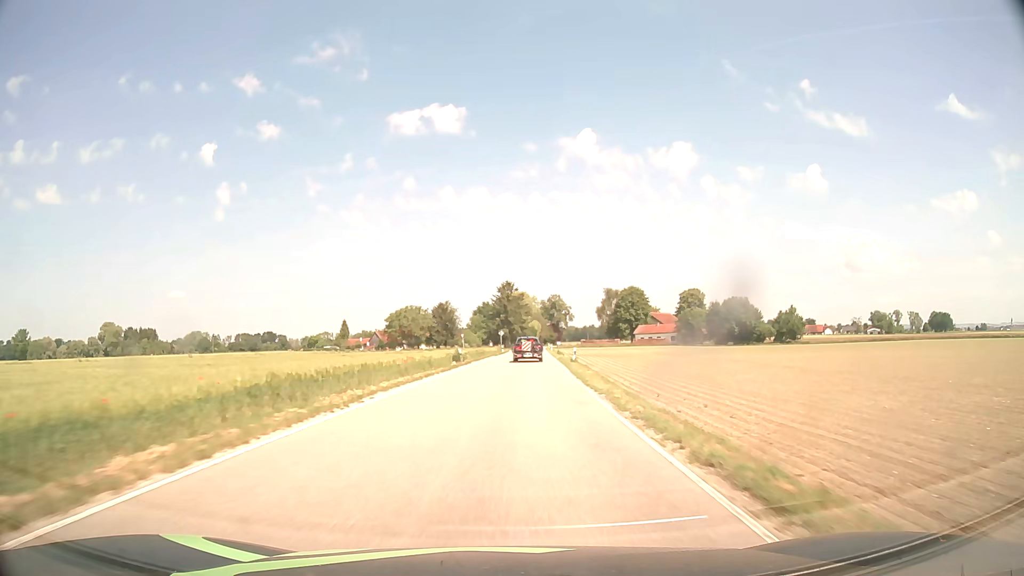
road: secondary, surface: asphalt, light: Day
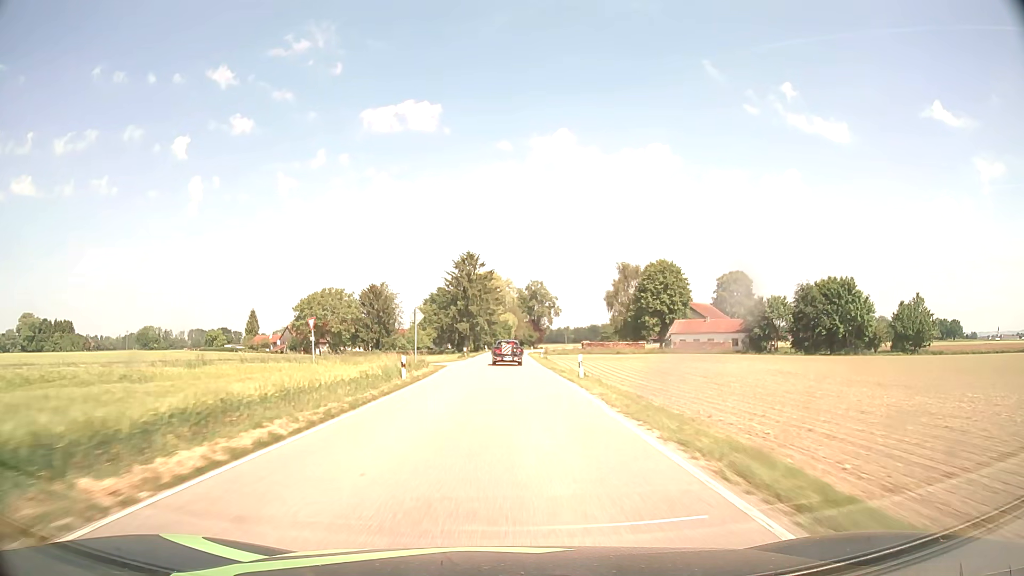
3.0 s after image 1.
(+2.4, +65.9) m; +3°
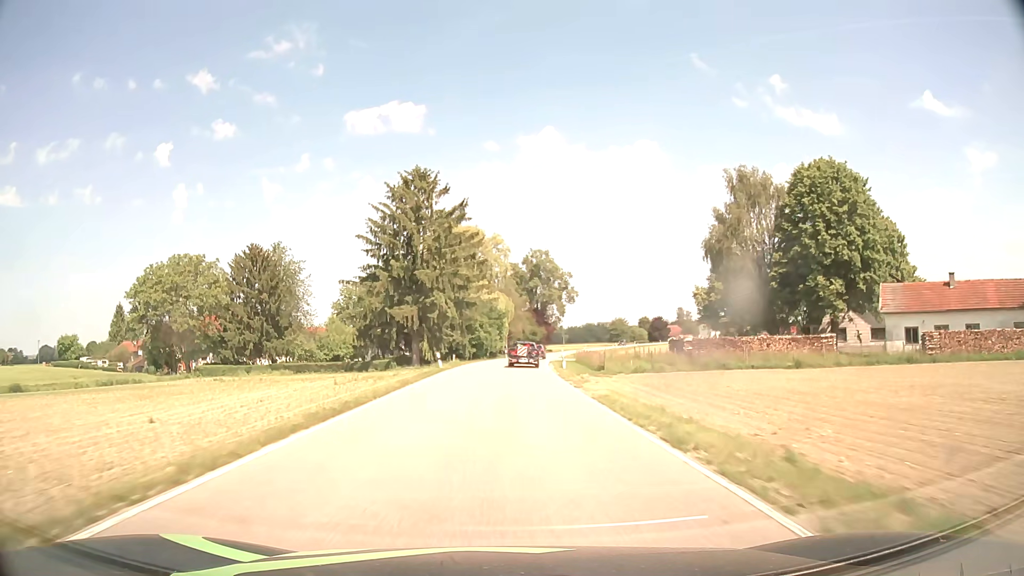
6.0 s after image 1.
(+0.2, +65.6) m; +1°
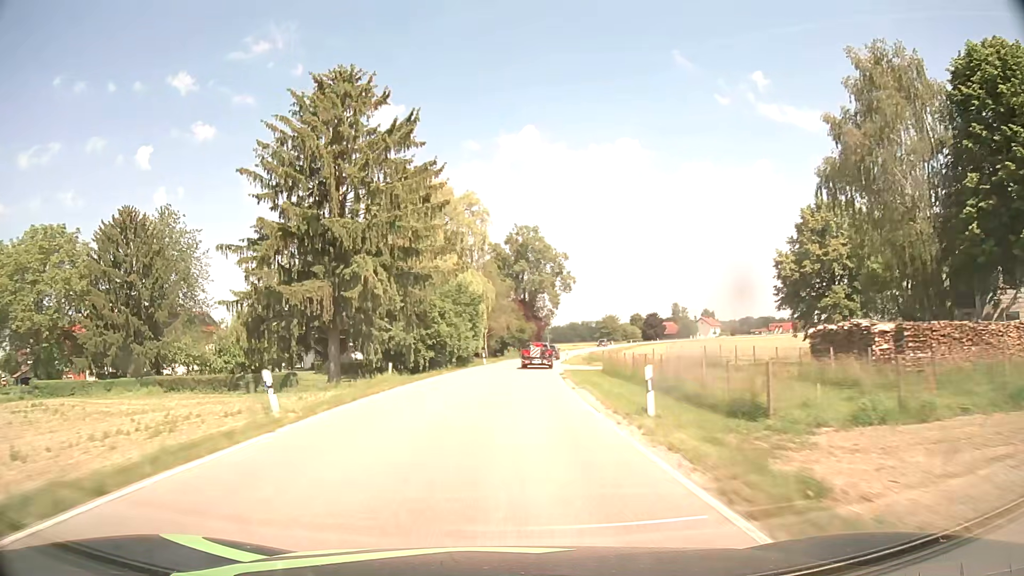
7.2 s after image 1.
(+0.3, +26.1) m; +1°
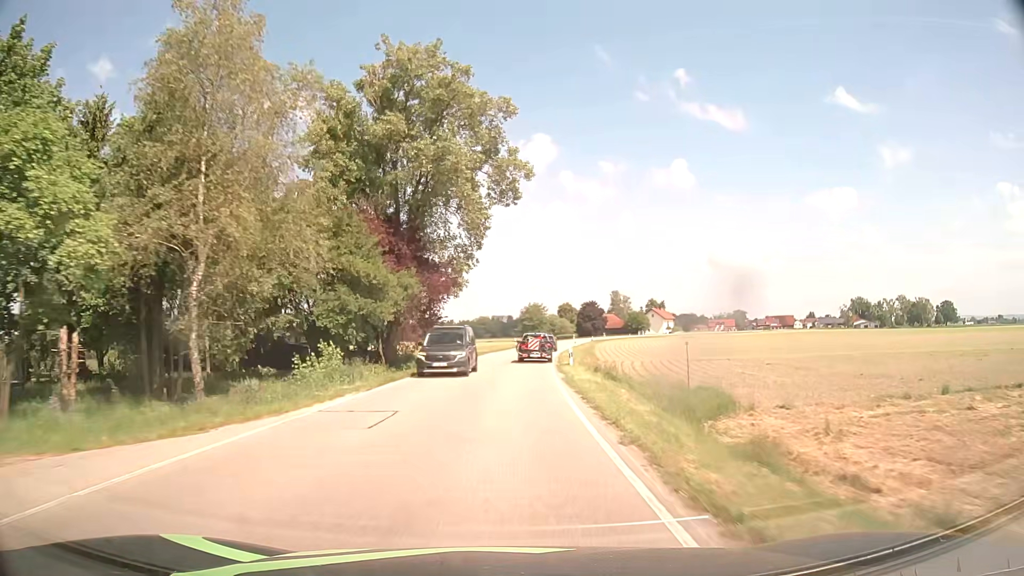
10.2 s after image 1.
(+3.9, +62.5) m; +8°
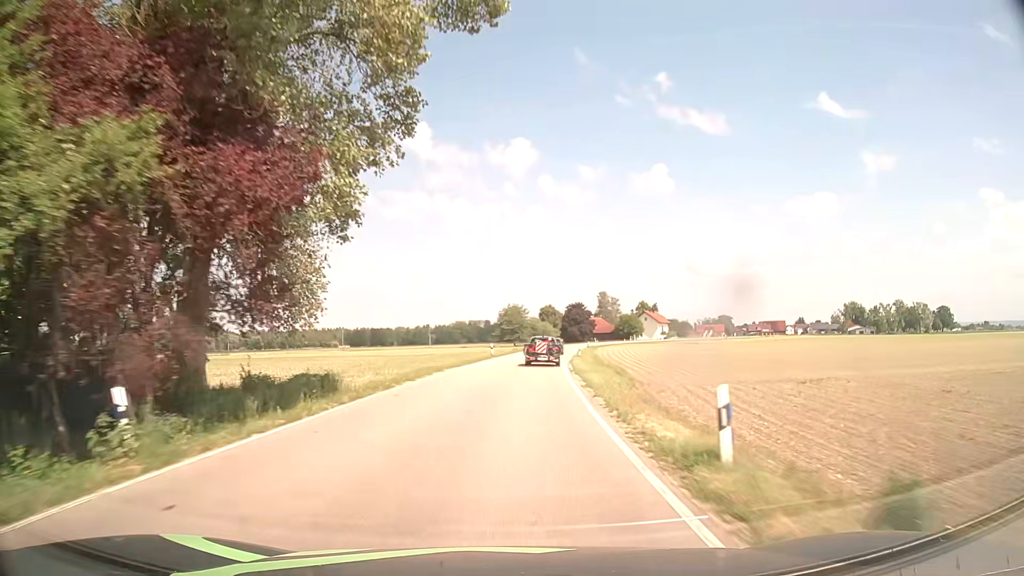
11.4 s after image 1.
(+0.5, +23.8) m; +2°
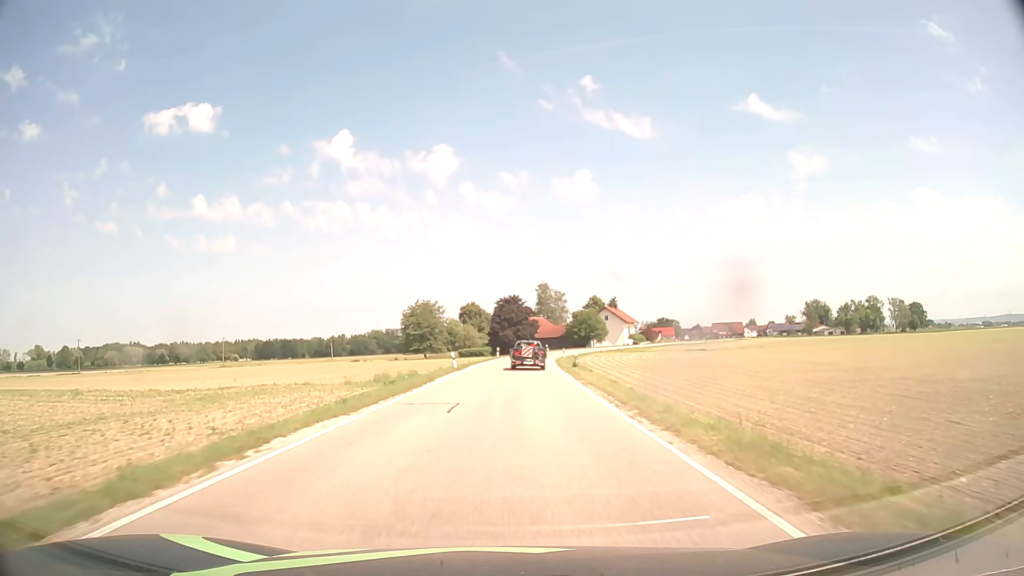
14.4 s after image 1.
(+3.3, +58.2) m; +6°
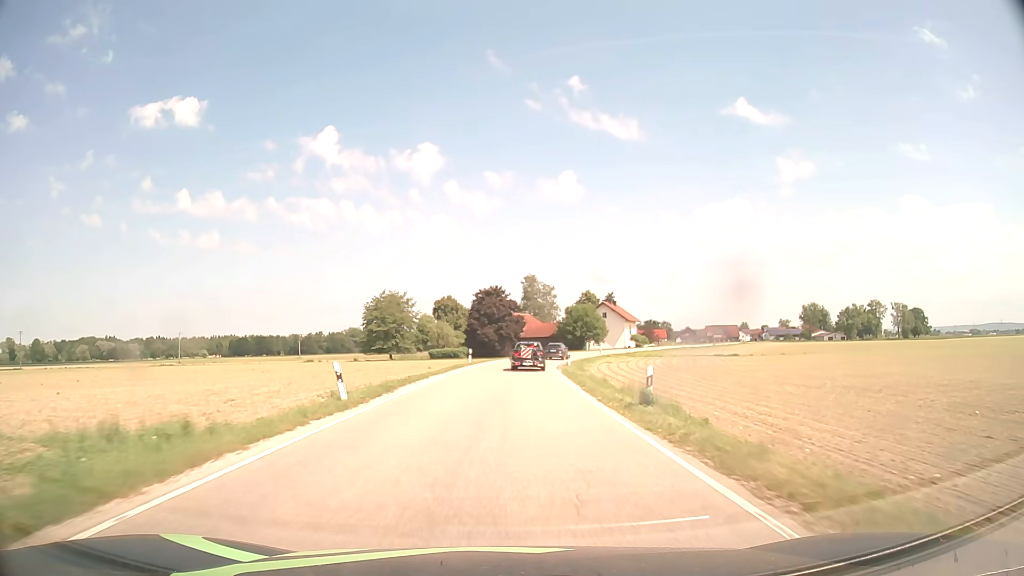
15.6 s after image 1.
(+0.3, +23.0) m; +2°
(0, +10) (0, +20) (0, +30) (+1, +40) (+2, +50) (+4, +60) (+6, +69) (+10, +79) (+13, +88) (+18, +97) m
